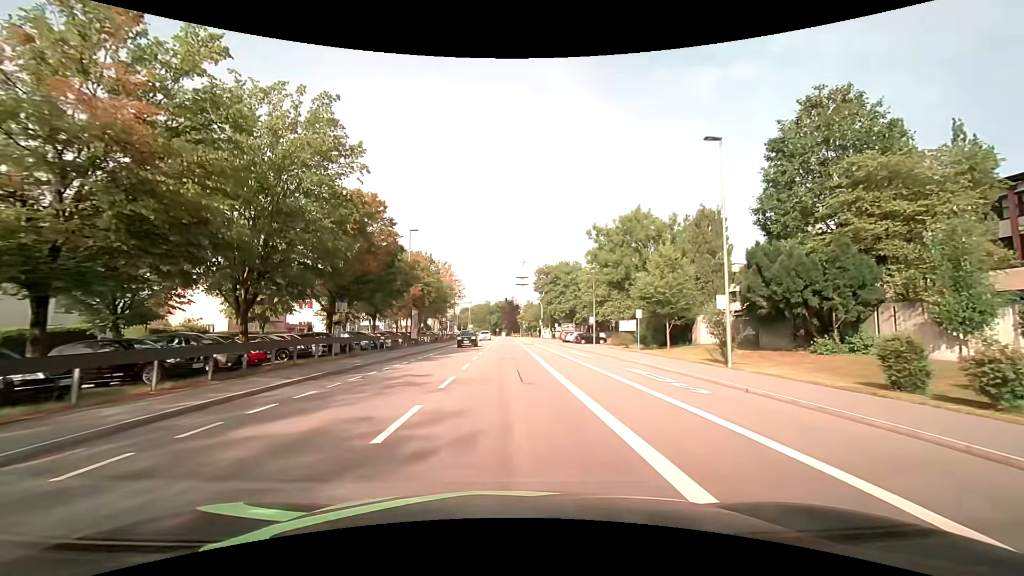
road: tertiary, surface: asphalt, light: Day
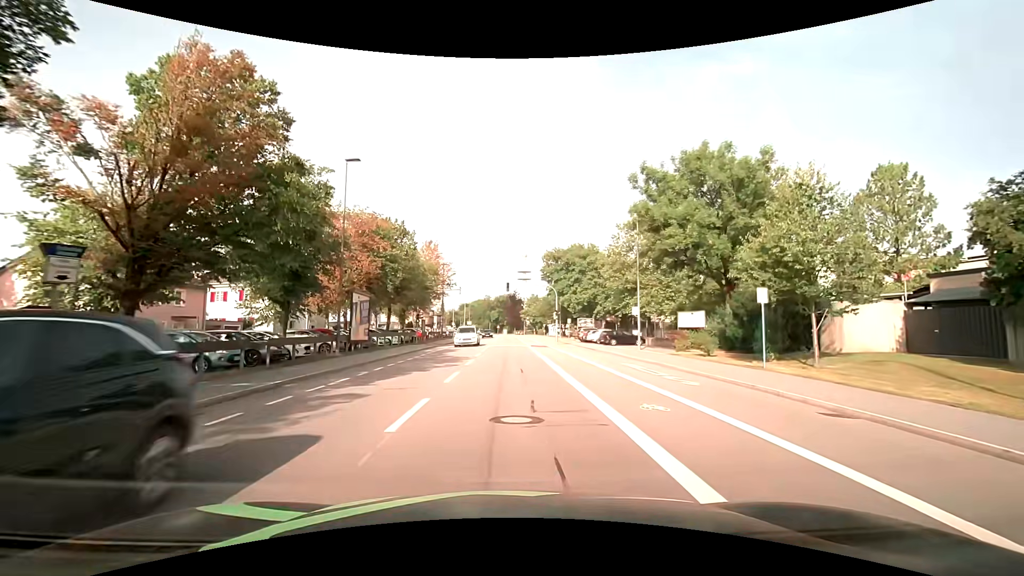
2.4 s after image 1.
(-0.2, +17.6) m; -1°
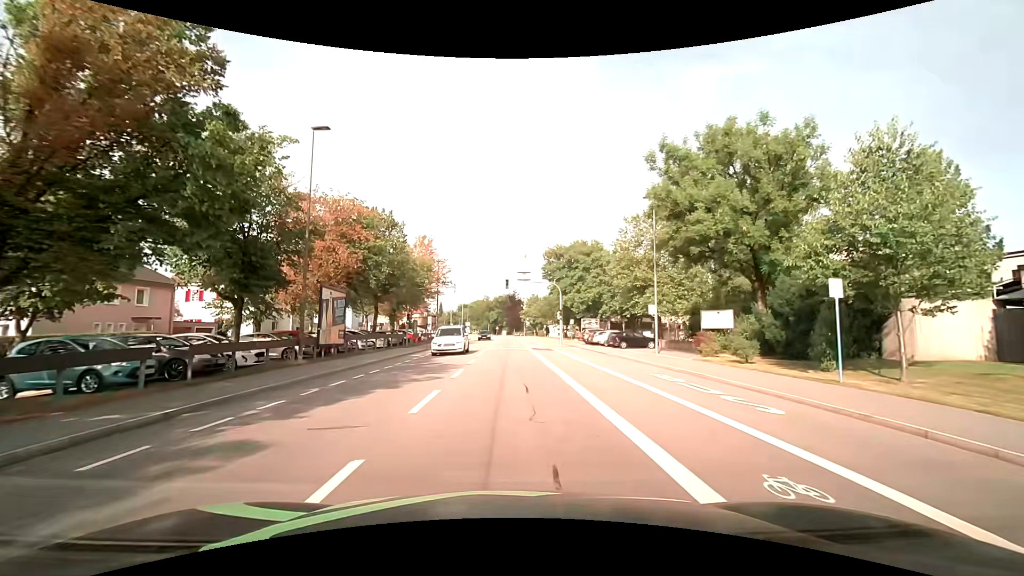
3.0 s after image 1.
(0.0, +4.4) m; +1°
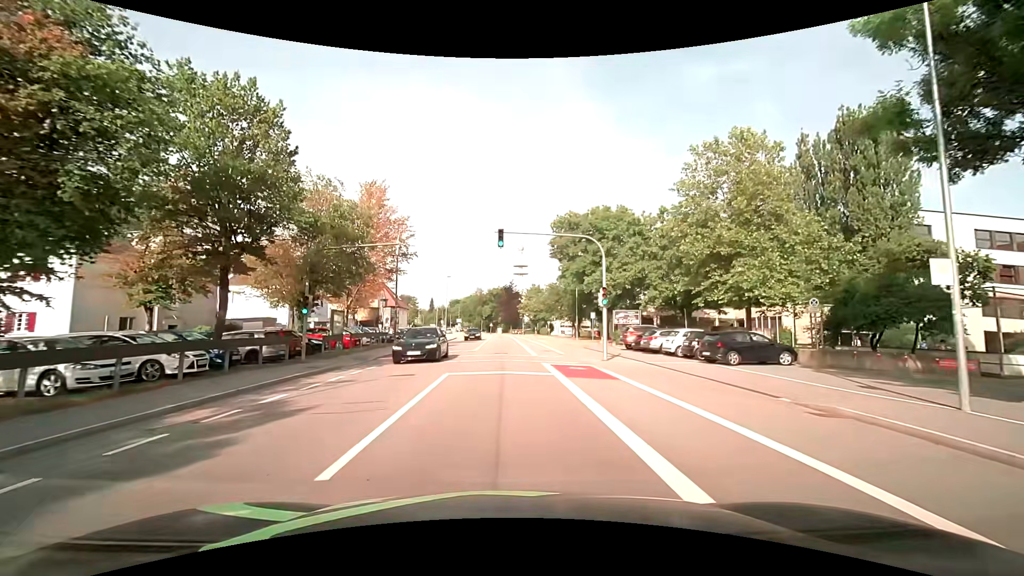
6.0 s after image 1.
(-0.1, +21.6) m; 0°
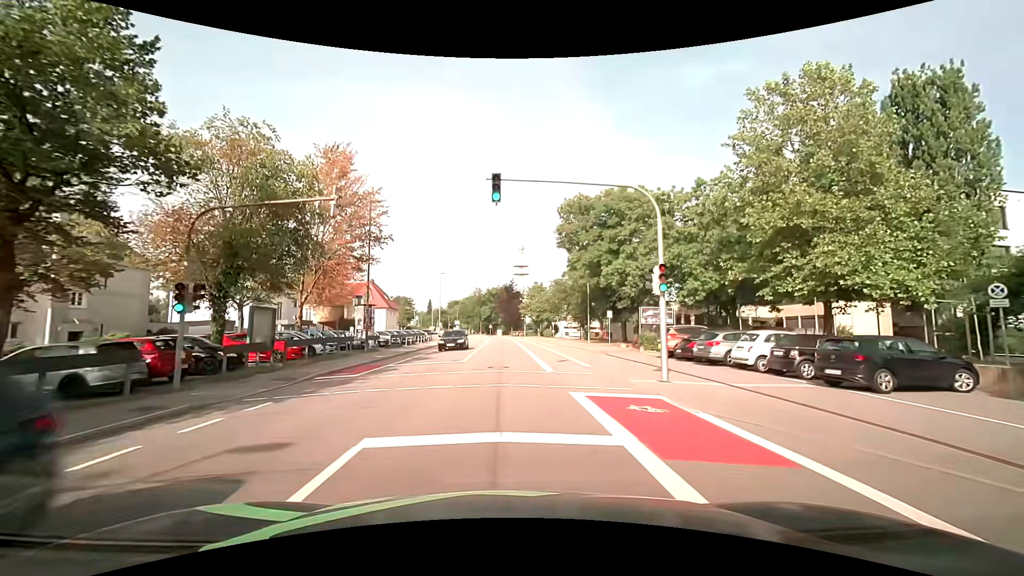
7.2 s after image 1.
(+0.1, +8.6) m; +1°
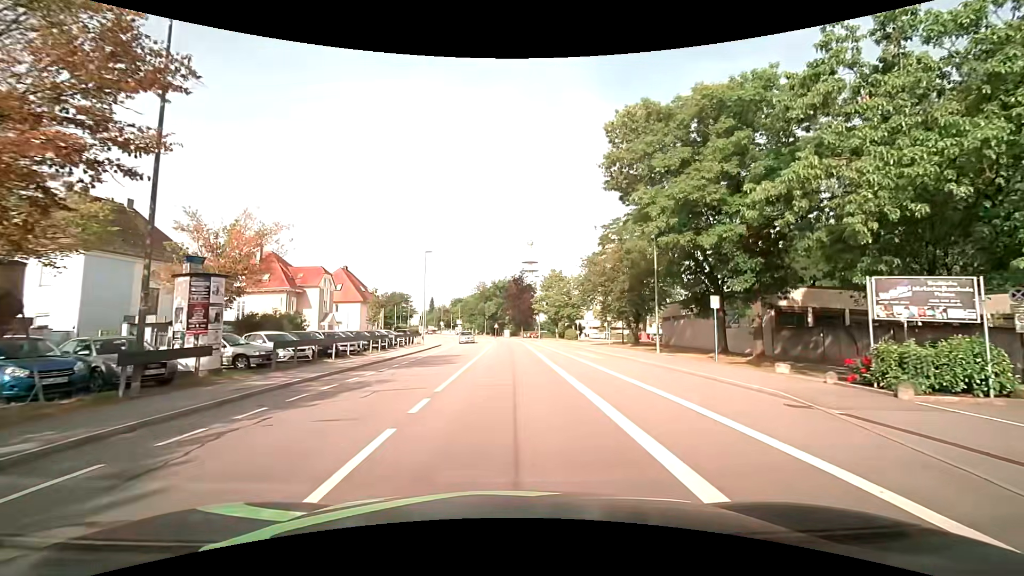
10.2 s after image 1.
(-0.4, +21.3) m; -1°
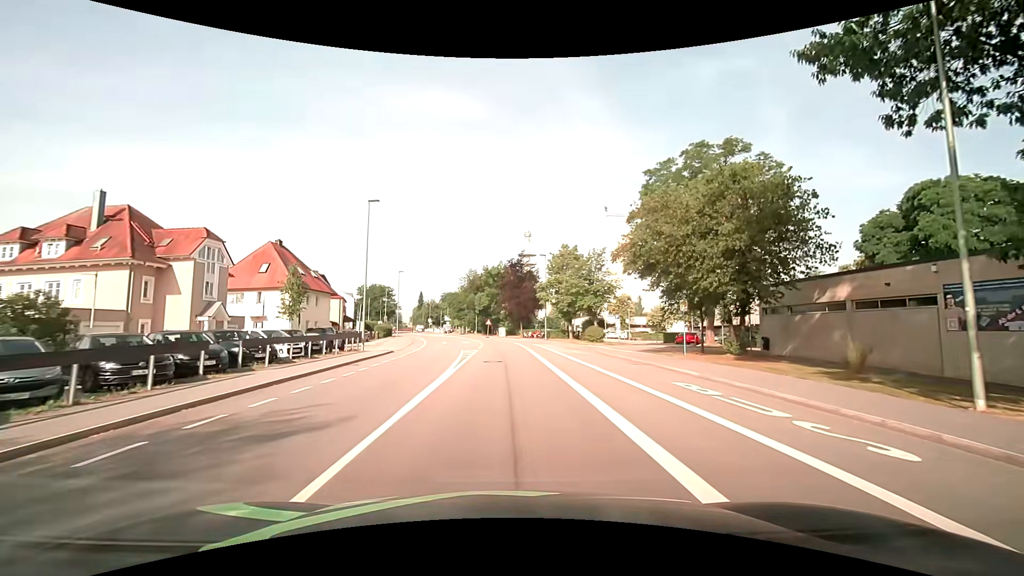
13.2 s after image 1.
(-0.1, +21.4) m; 0°
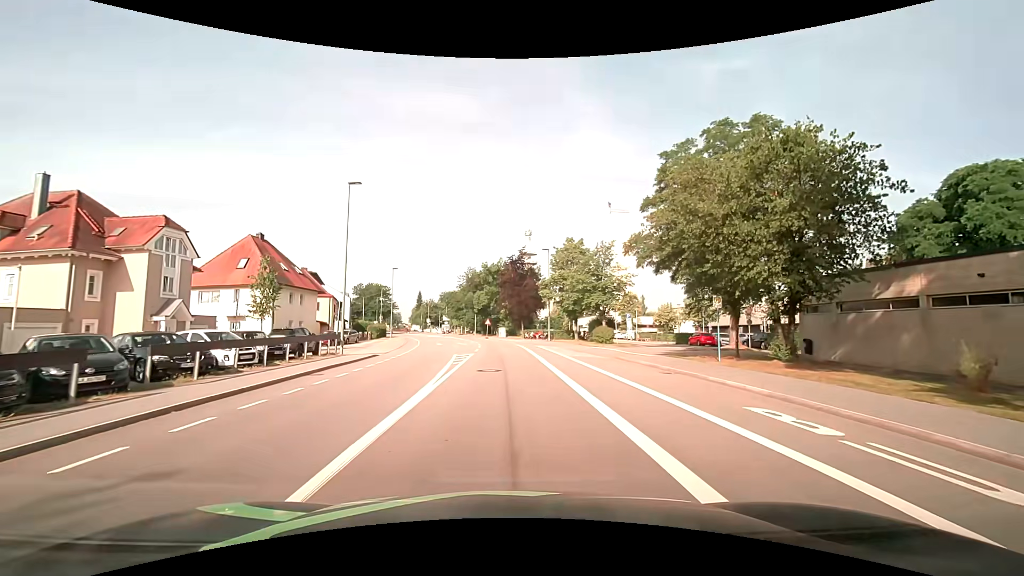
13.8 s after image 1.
(0.0, +4.3) m; -1°
